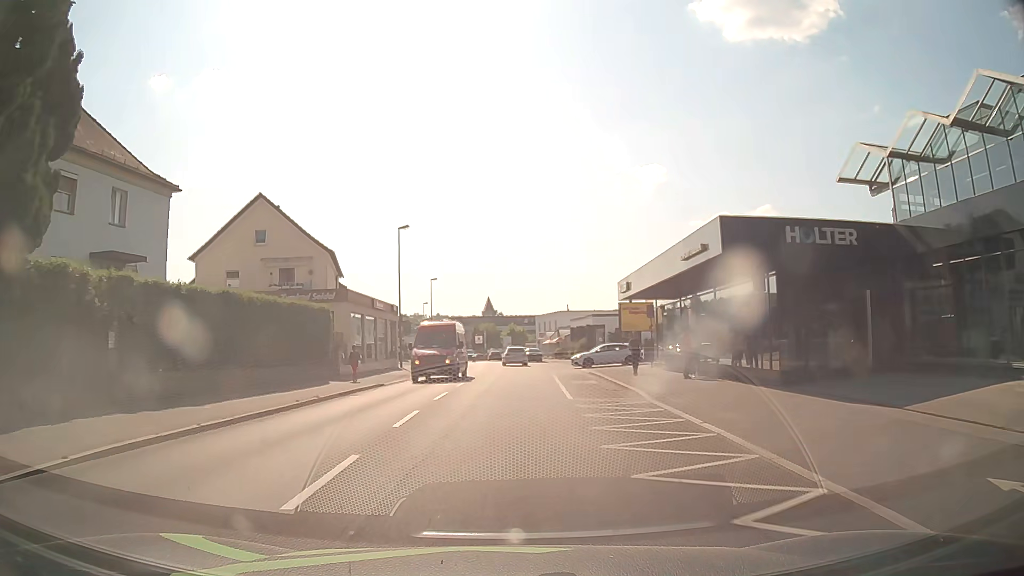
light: Day
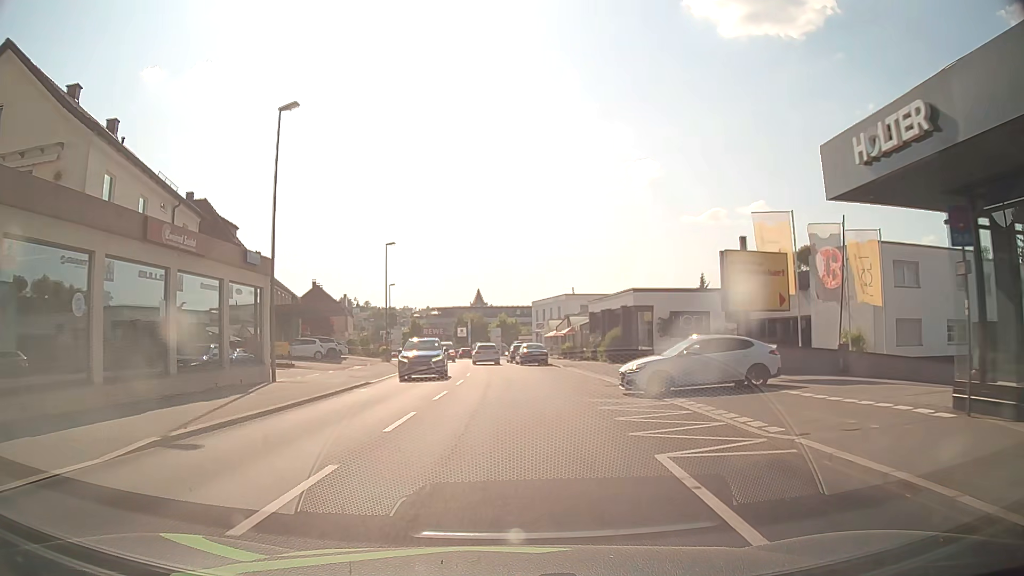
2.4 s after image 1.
(+0.3, +25.0) m; +1°
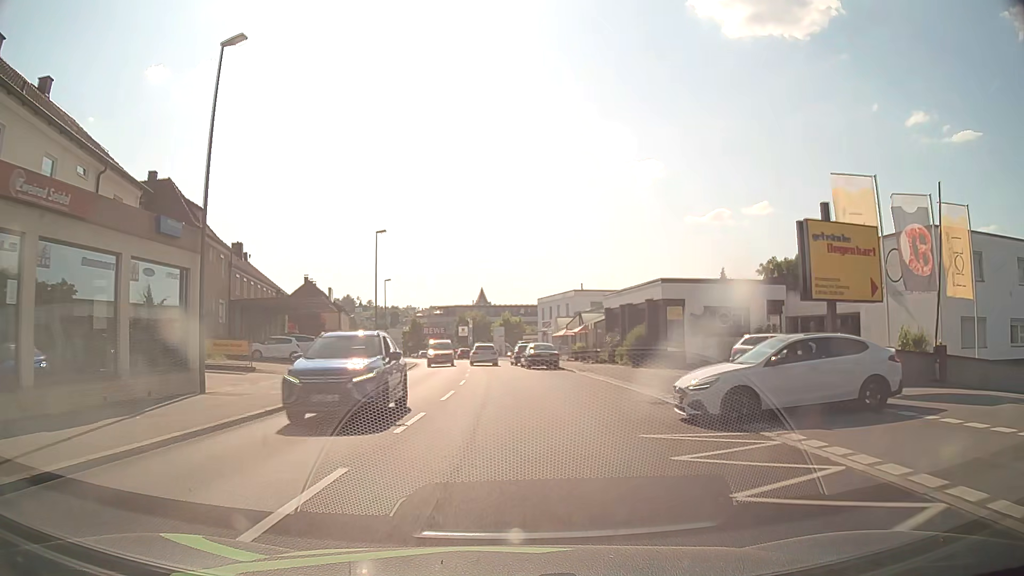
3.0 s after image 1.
(0.0, +6.2) m; 0°
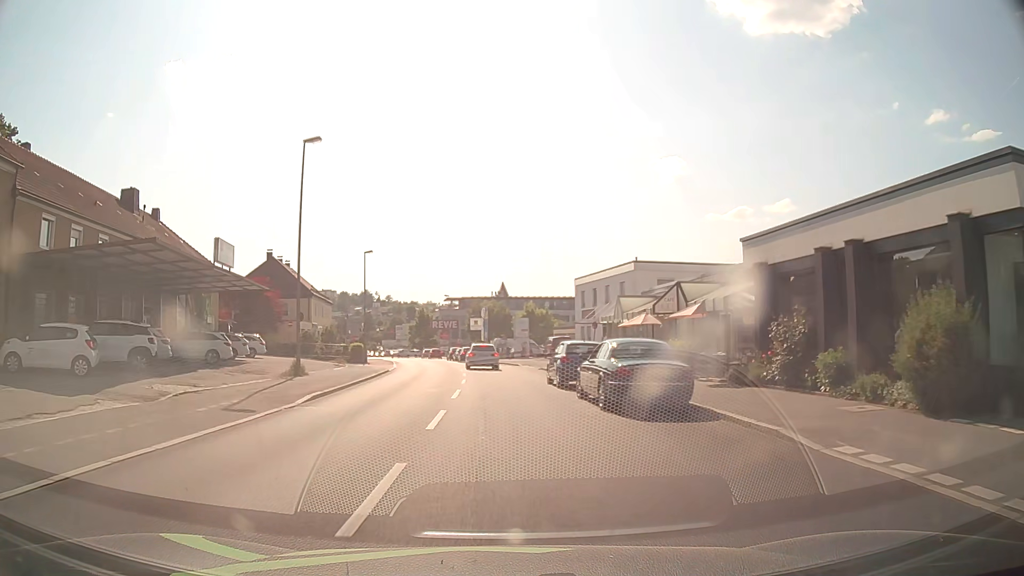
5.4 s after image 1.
(-0.4, +23.6) m; -2°
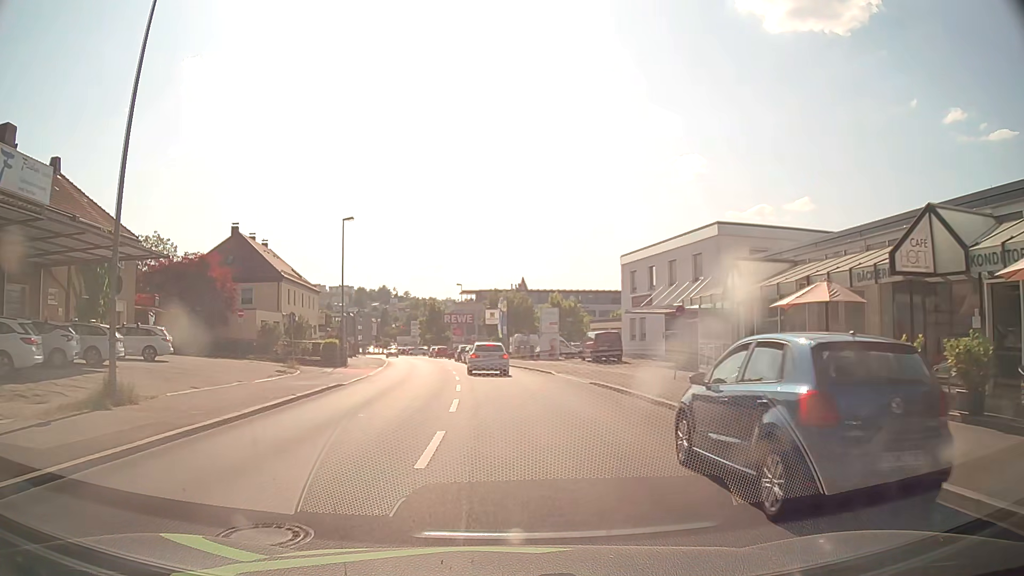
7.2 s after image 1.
(-0.4, +15.3) m; -2°
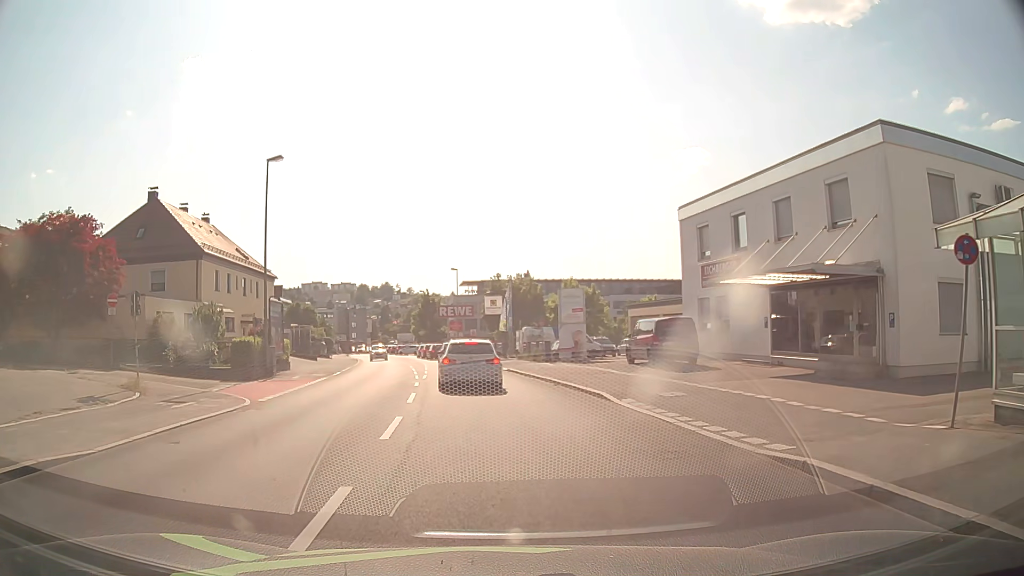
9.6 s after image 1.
(0.0, +15.7) m; 0°
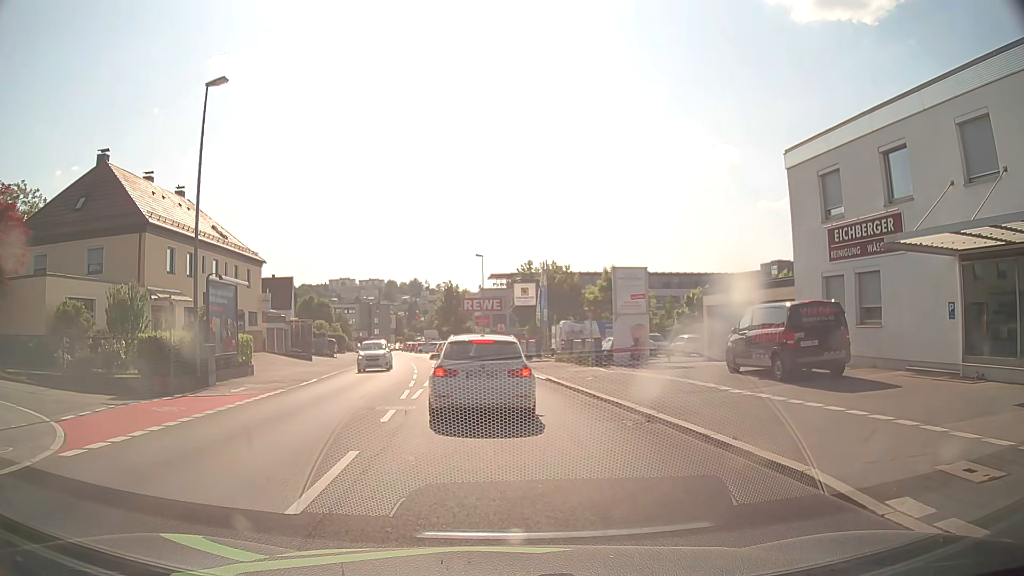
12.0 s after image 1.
(-0.3, +9.8) m; -3°
